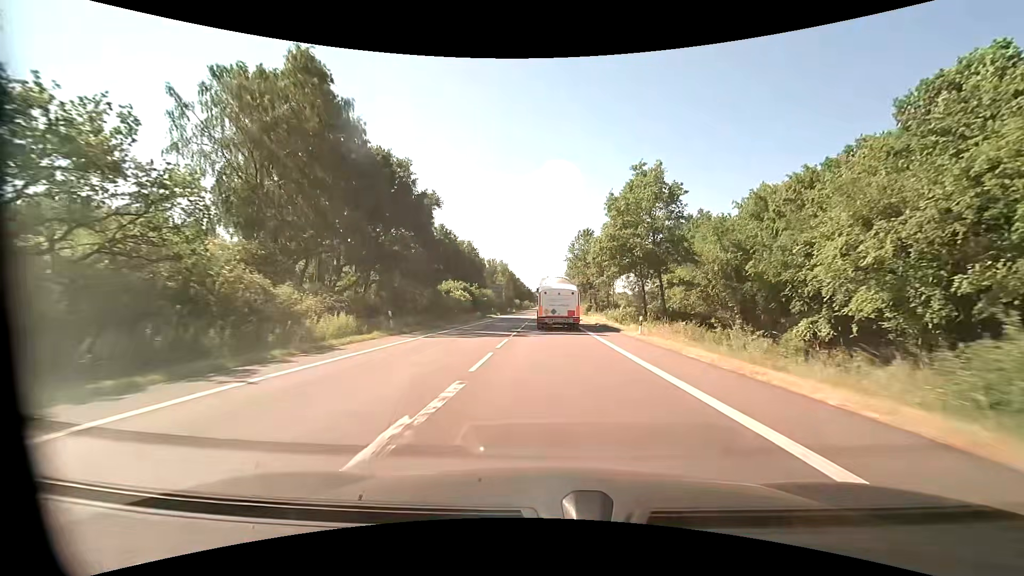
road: primary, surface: asphalt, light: Day
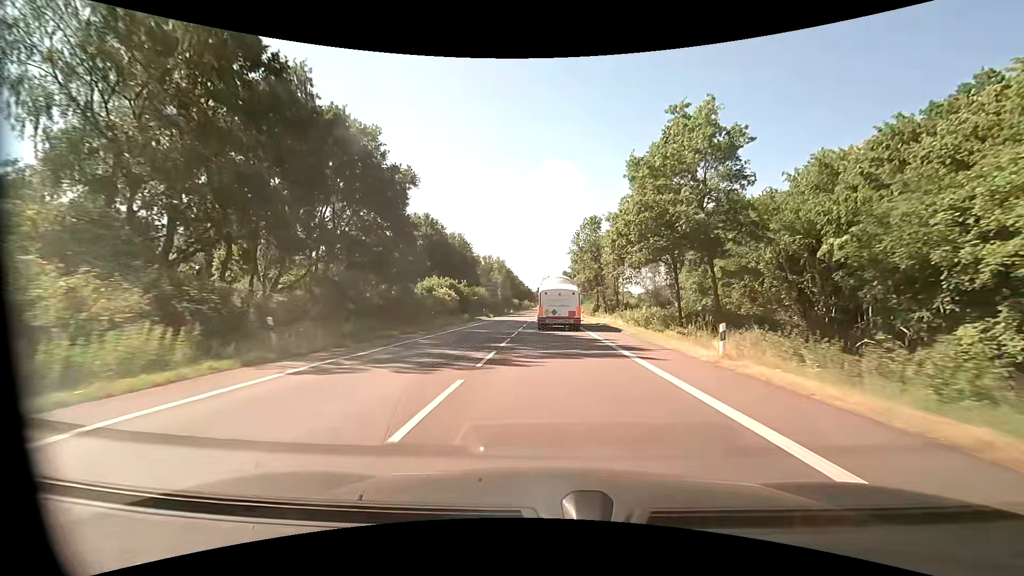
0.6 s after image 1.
(0.0, +11.2) m; 0°
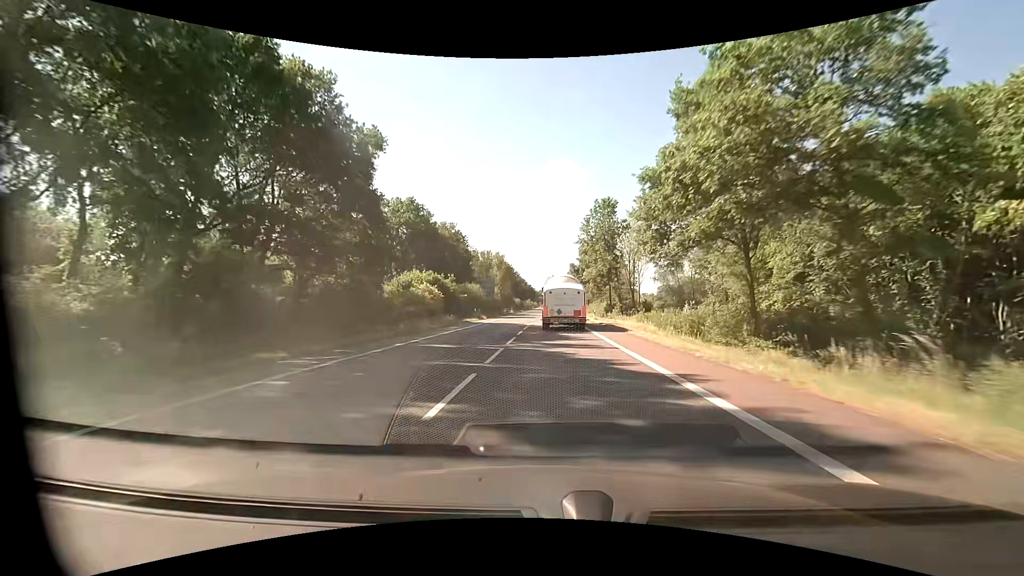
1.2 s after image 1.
(-0.1, +11.2) m; -1°
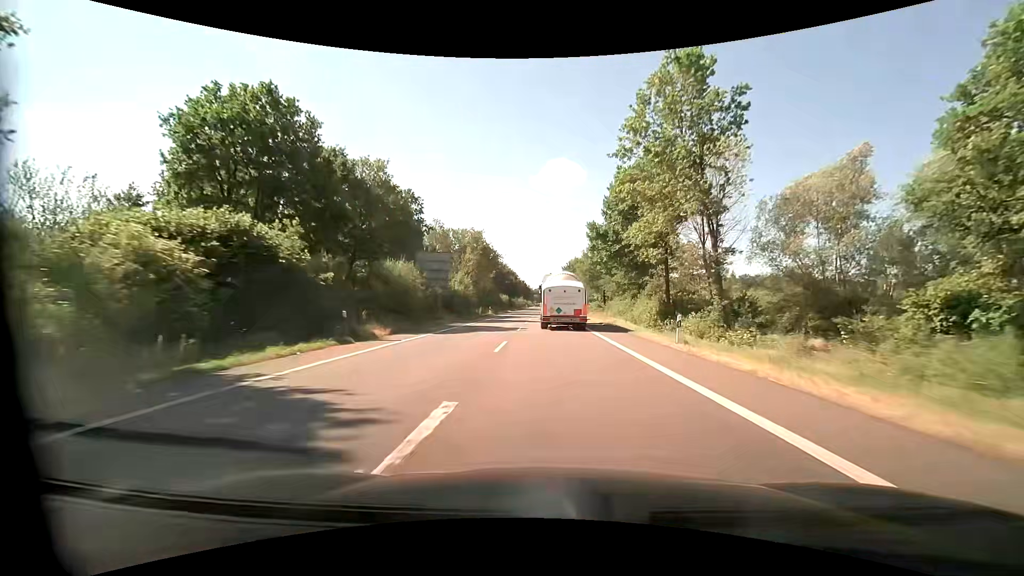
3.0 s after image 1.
(+0.1, +33.8) m; 0°
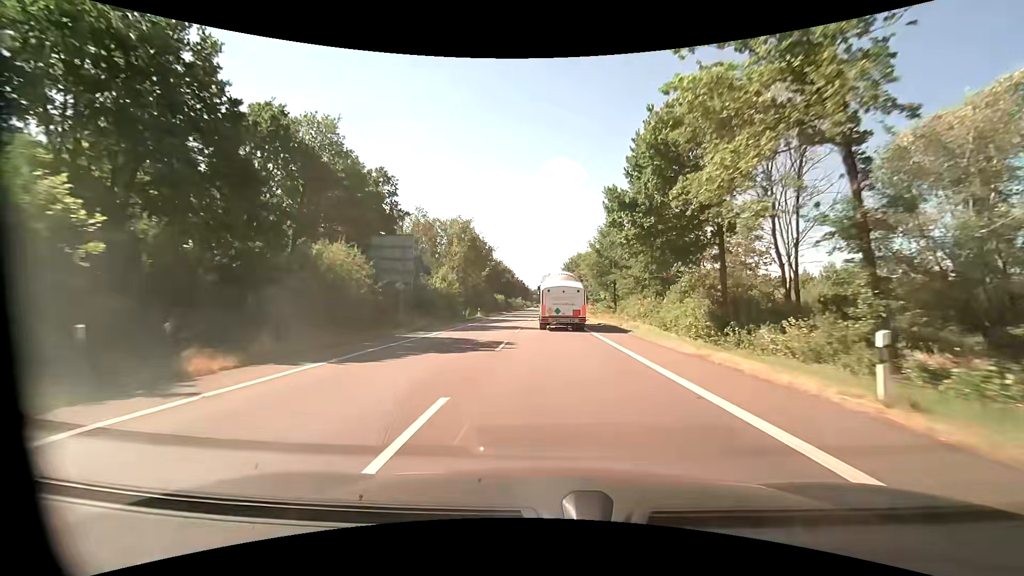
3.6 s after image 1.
(0.0, +11.0) m; 0°
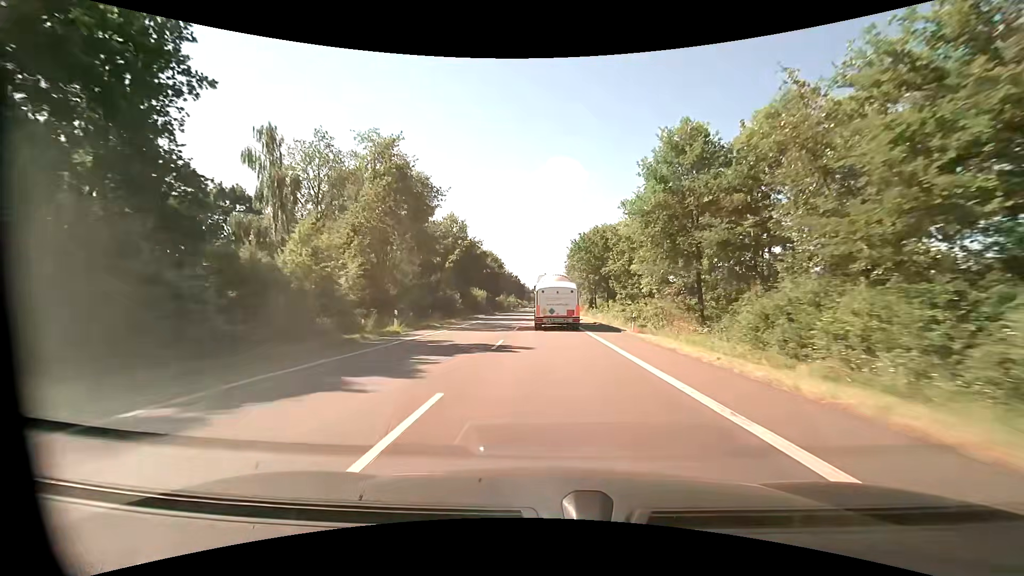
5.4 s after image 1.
(0.0, +32.1) m; 0°
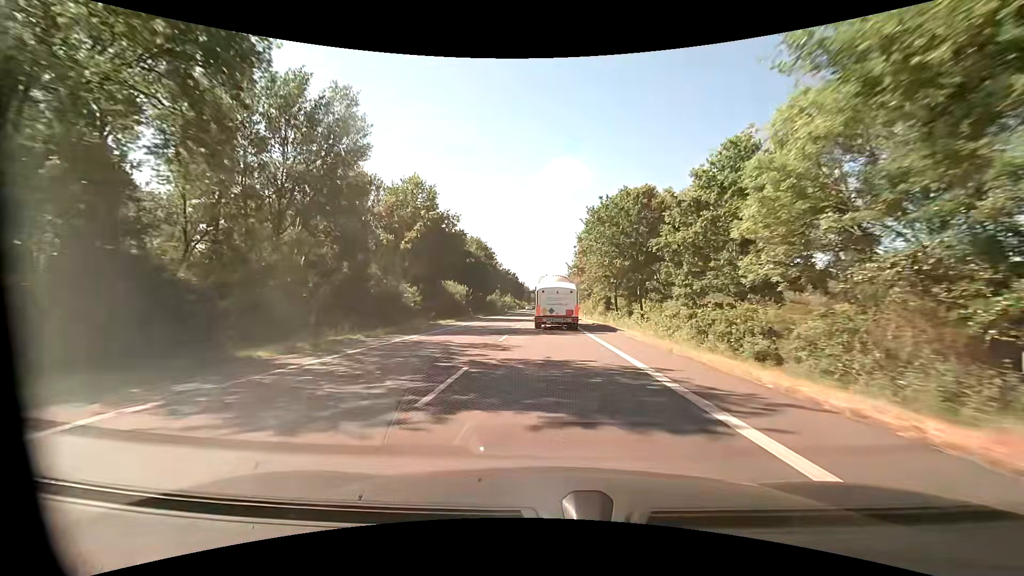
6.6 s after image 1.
(0.0, +20.9) m; 0°
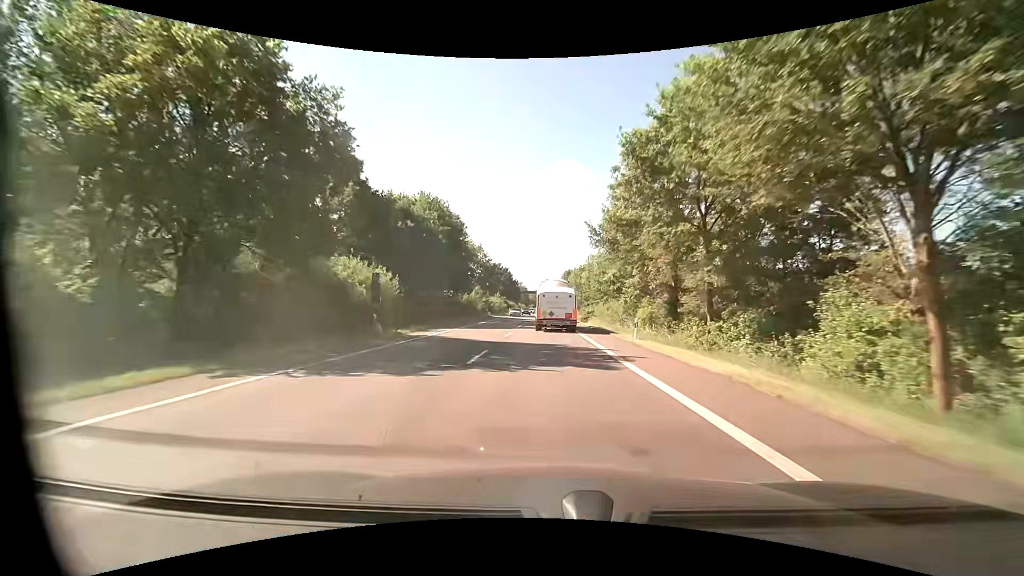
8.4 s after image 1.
(+0.1, +31.0) m; 0°
(0, +10) (0, +20) (0, +30) (0, +40) (0, +50) (0, +60) (0, +70) (0, +80) (0, +90) (0, +100) m
